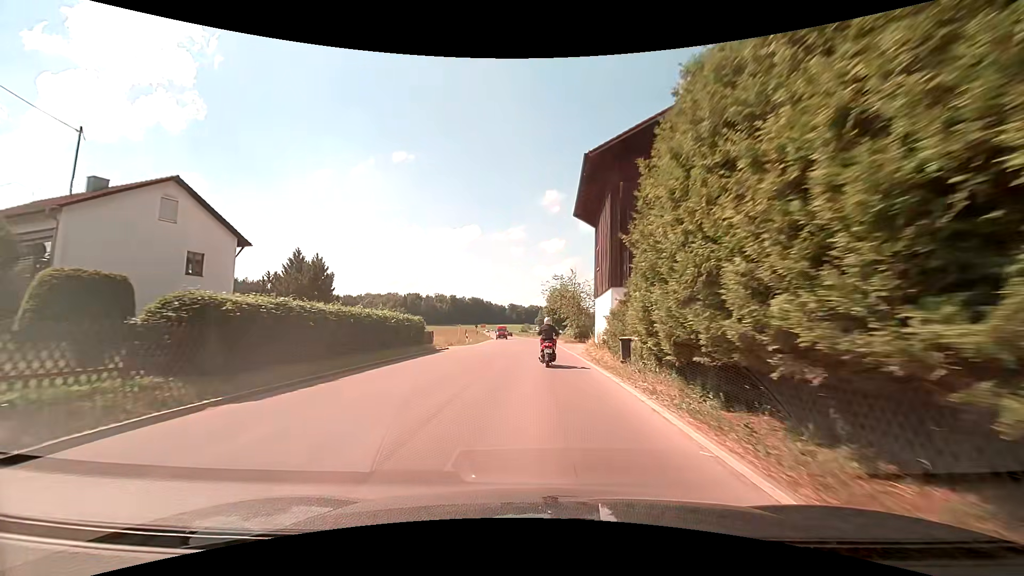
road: secondary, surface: asphalt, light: Day
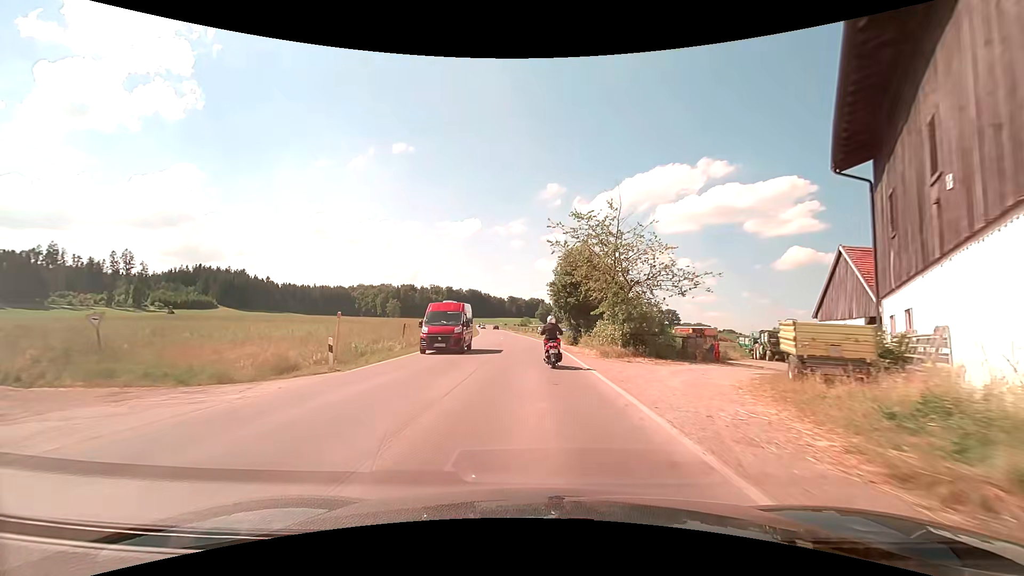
(-0.1, +30.7) m; -1°
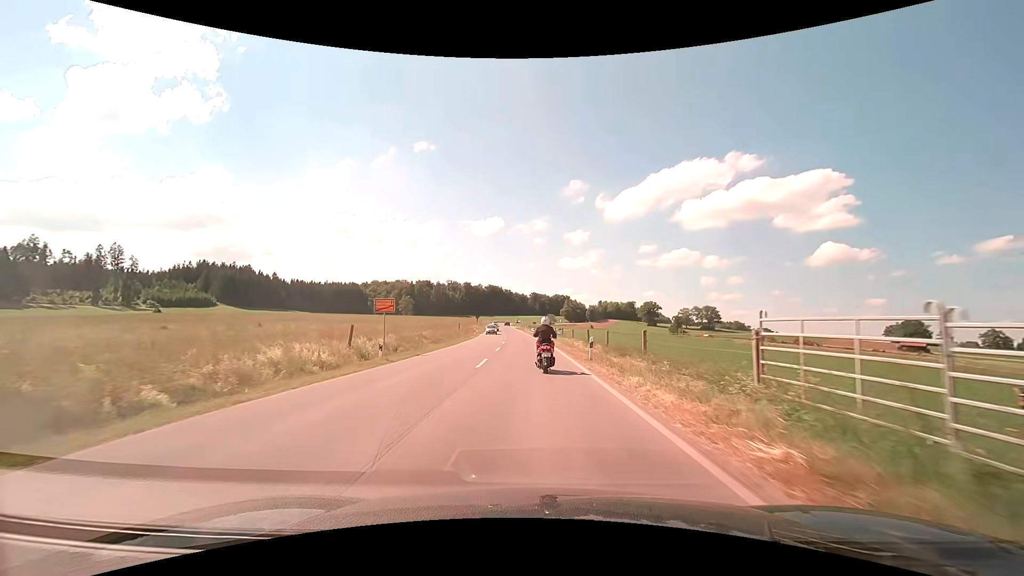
(-0.9, +39.6) m; -3°
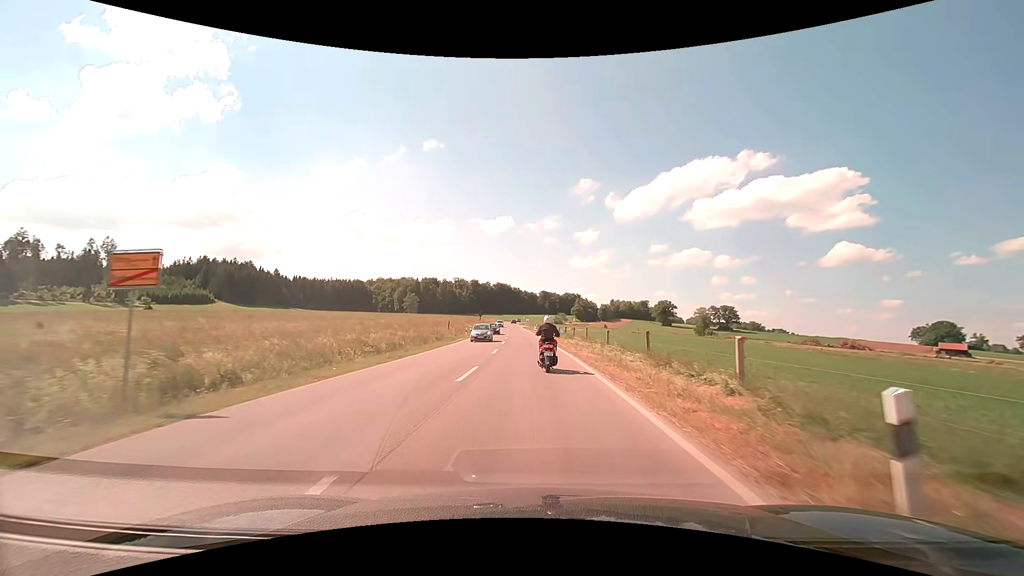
(-0.1, +17.3) m; -1°
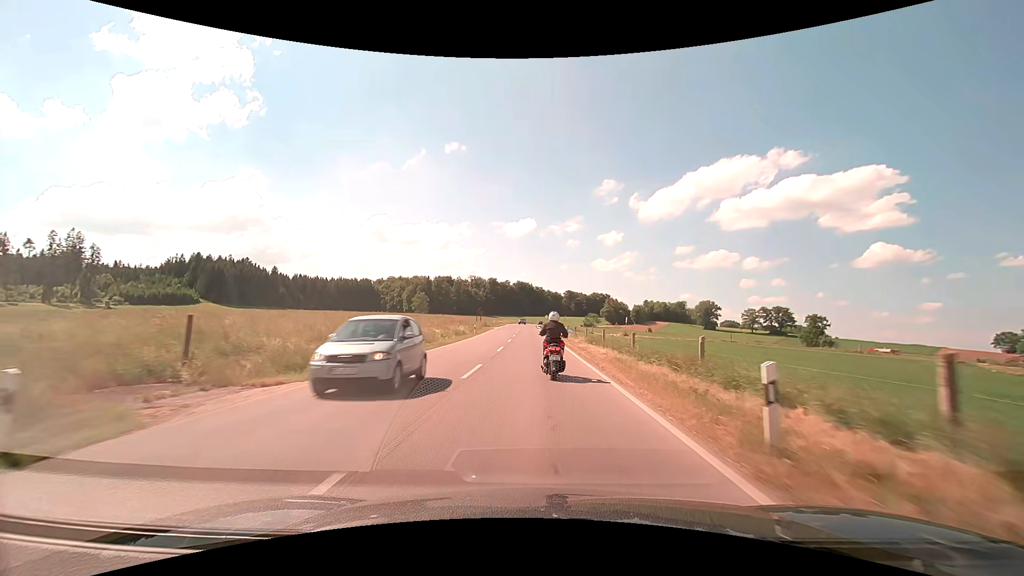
(-1.1, +48.8) m; -3°
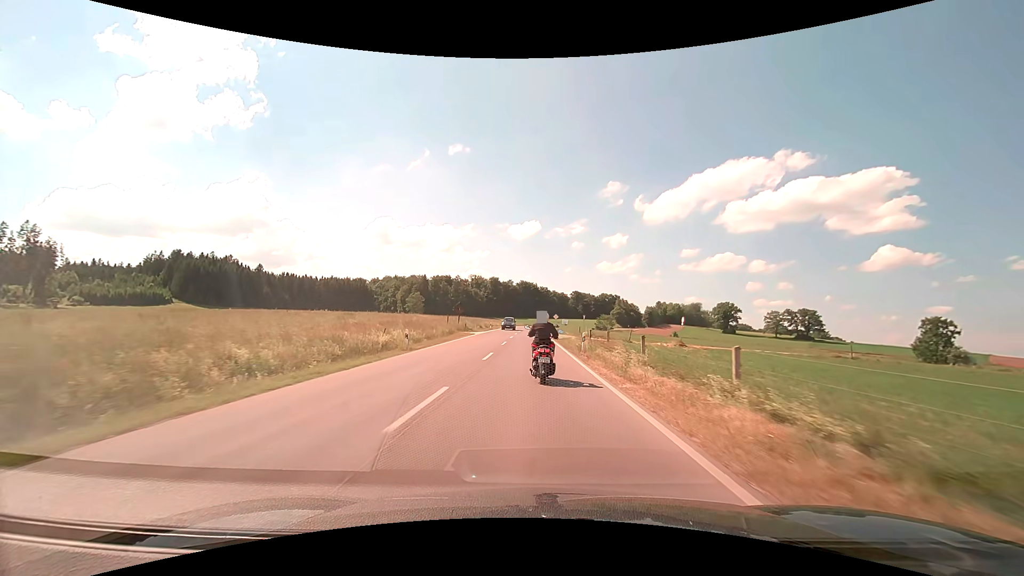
(-0.1, +30.4) m; 0°
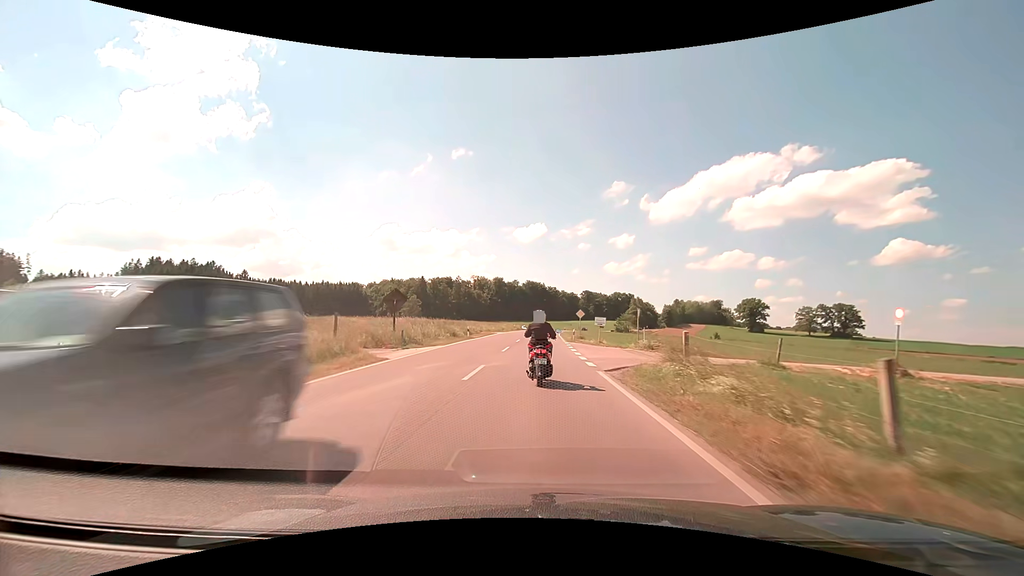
(-0.3, +31.1) m; -1°
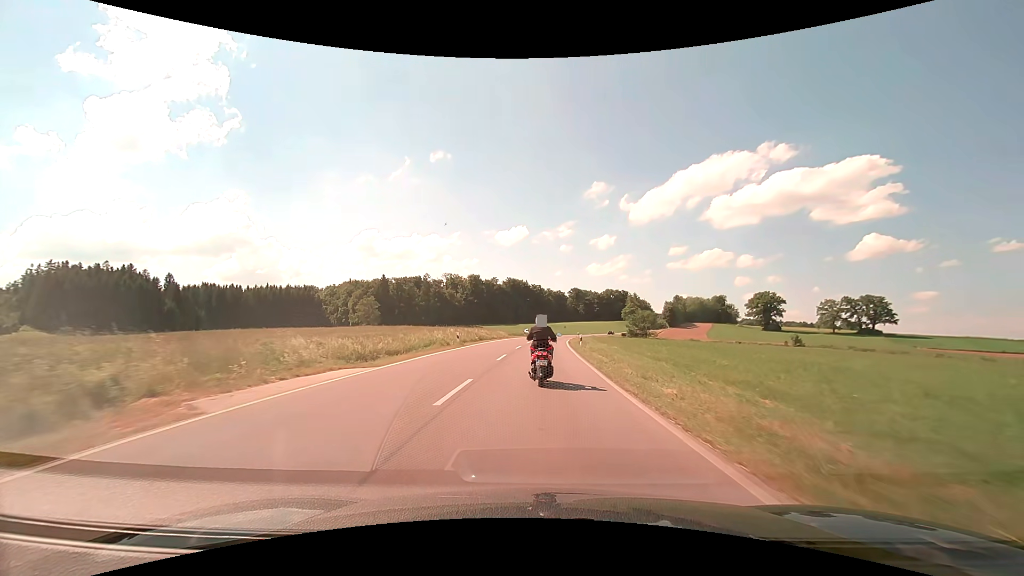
(+0.4, +51.8) m; +2°
(0, +10) (0, +20) (0, +30) (+1, +40) (+1, +50) (+2, +60) (+3, +70) (+4, +80) (+5, +90) (+6, +100) m
